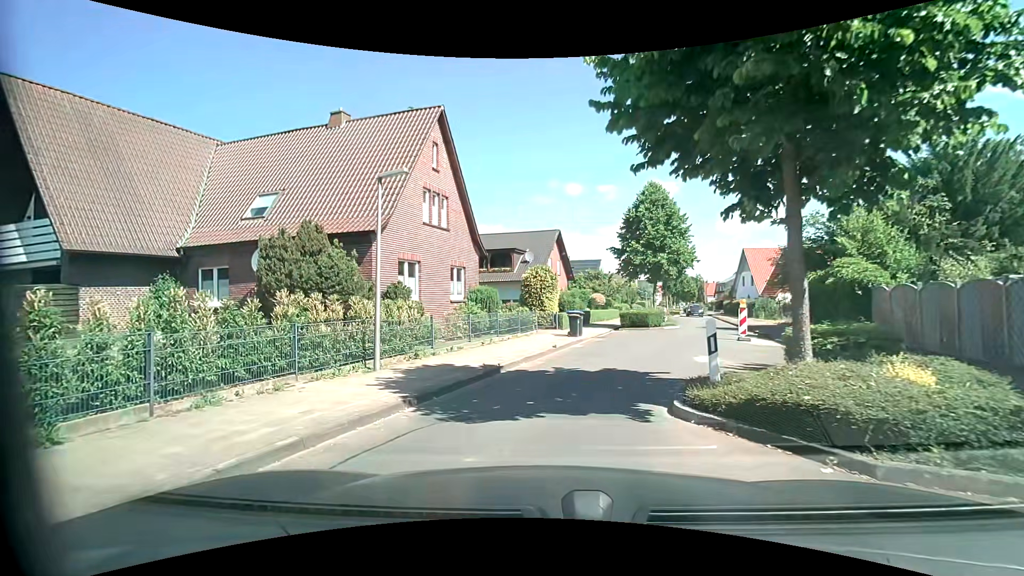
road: unclassified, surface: asphalt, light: Day
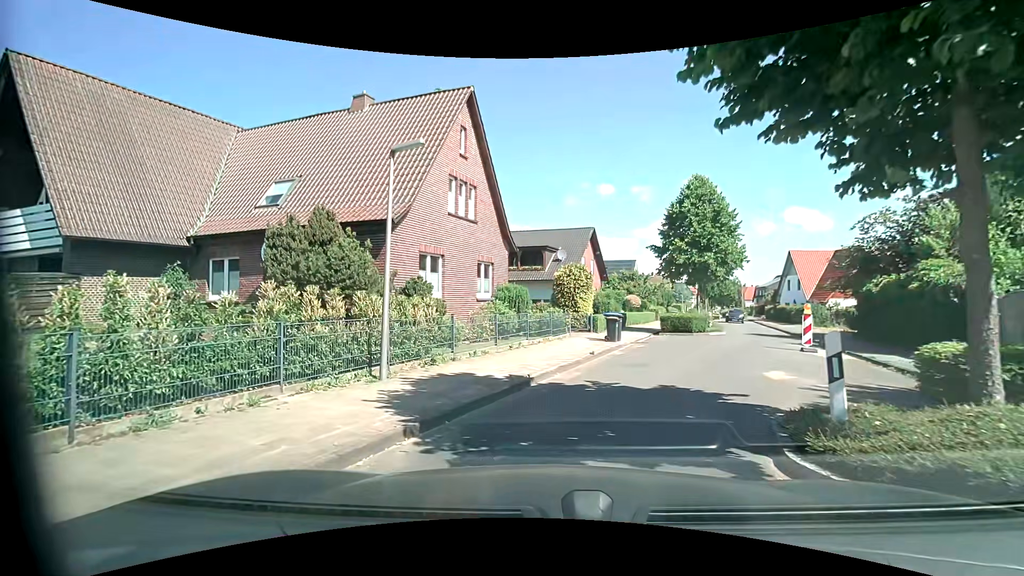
(-0.1, +1.8) m; -4°
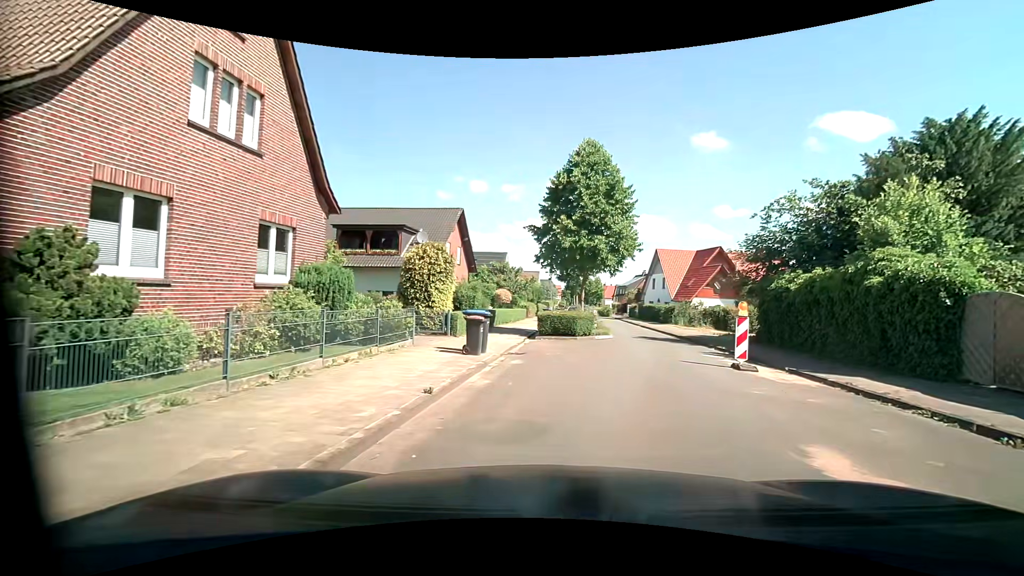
(+0.5, +7.0) m; +14°
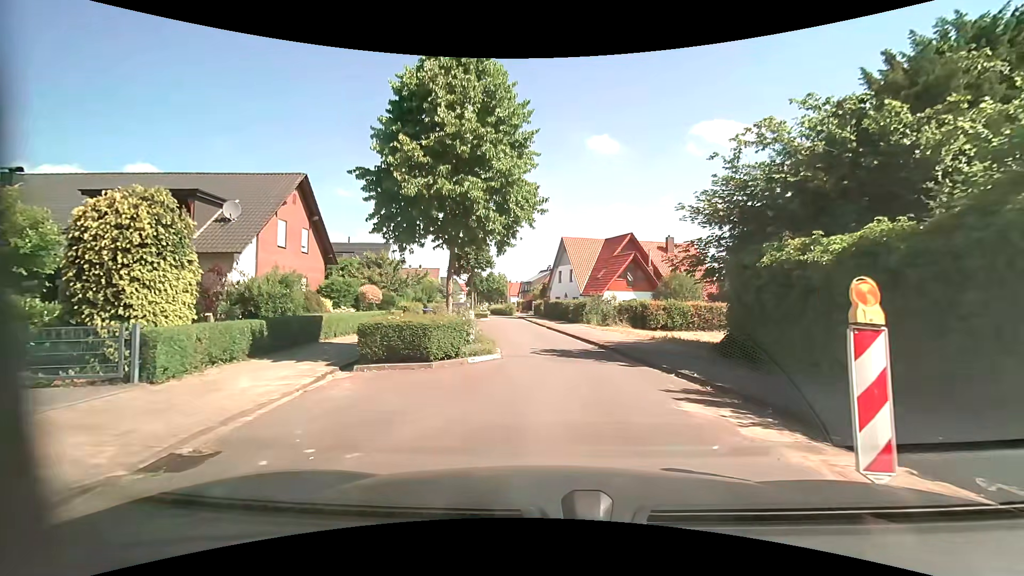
(+1.4, +9.3) m; +11°
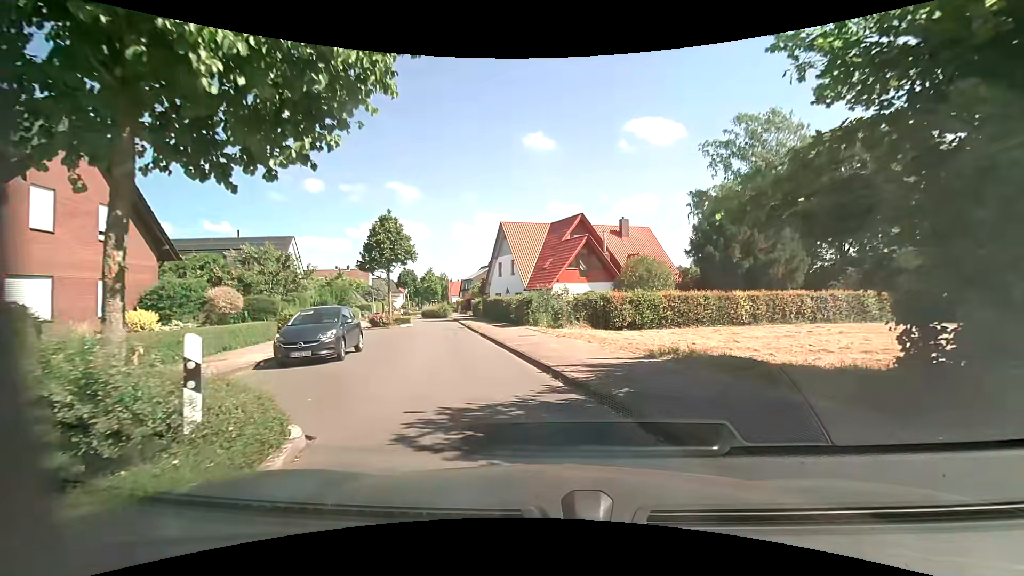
(+0.3, +8.8) m; +6°
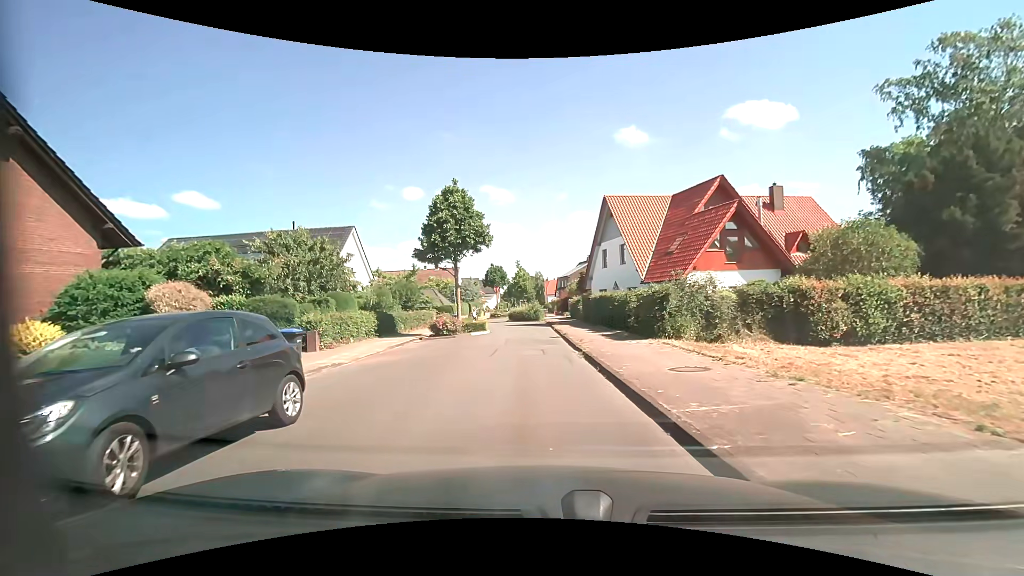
(-1.1, +10.1) m; -11°
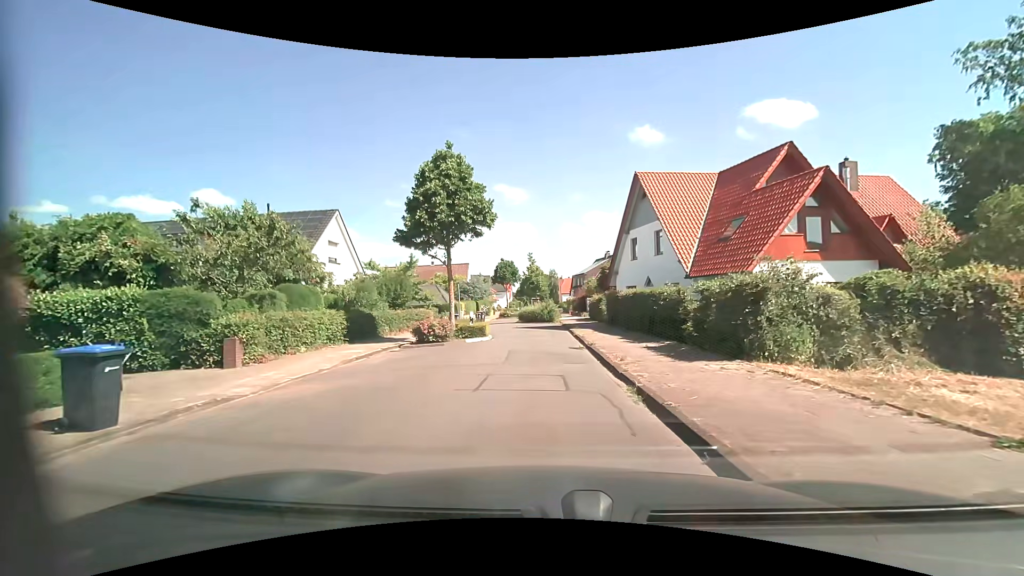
(-0.2, +6.0) m; -2°
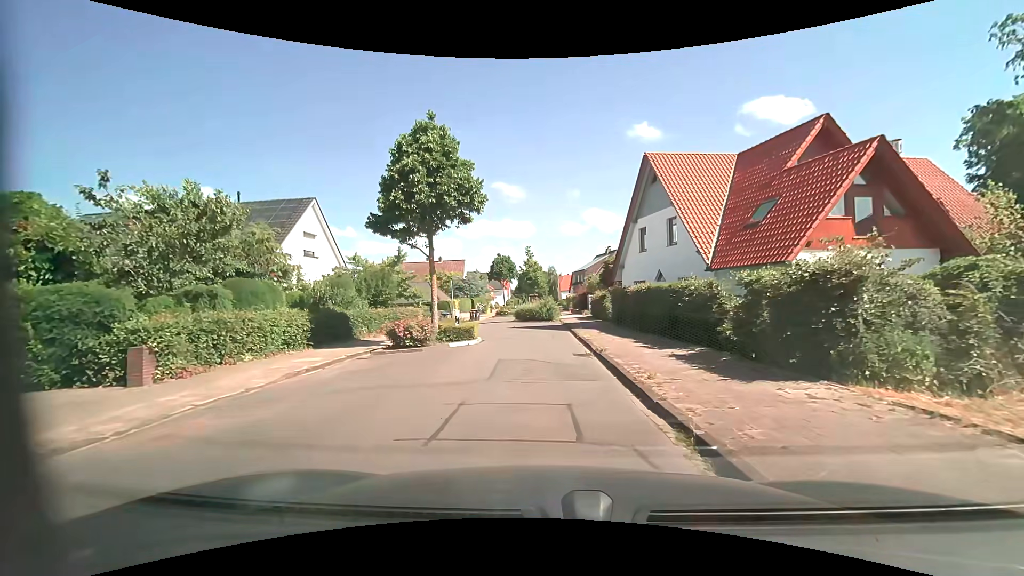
(0.0, +3.1) m; 0°
